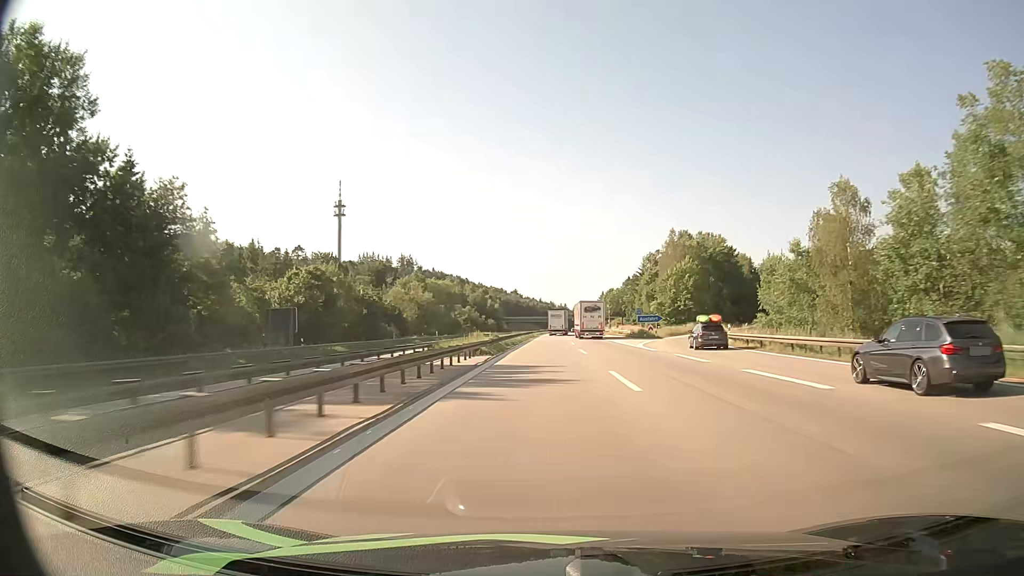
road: motorway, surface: asphalt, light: Day
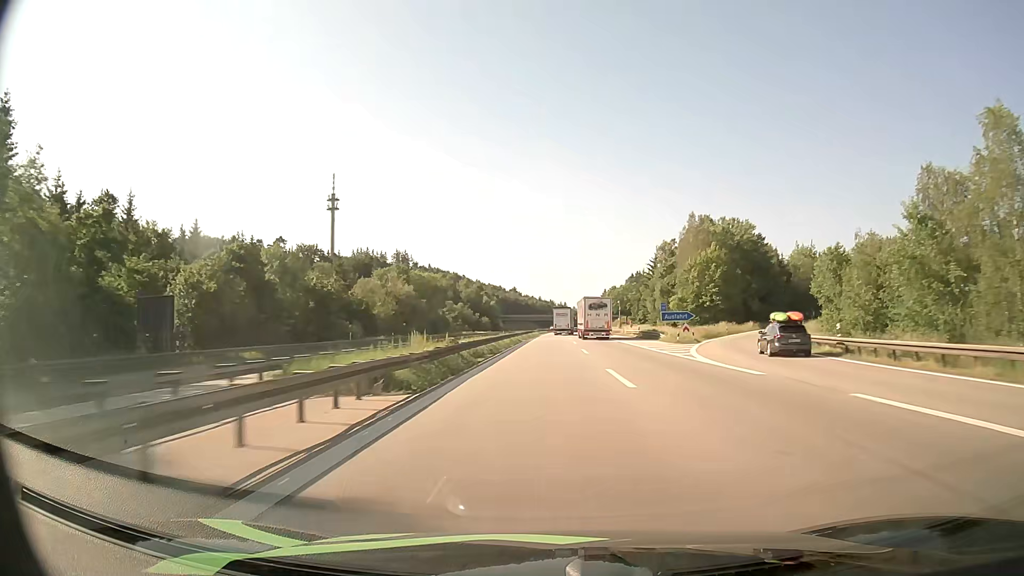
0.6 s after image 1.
(0.0, +18.8) m; 0°
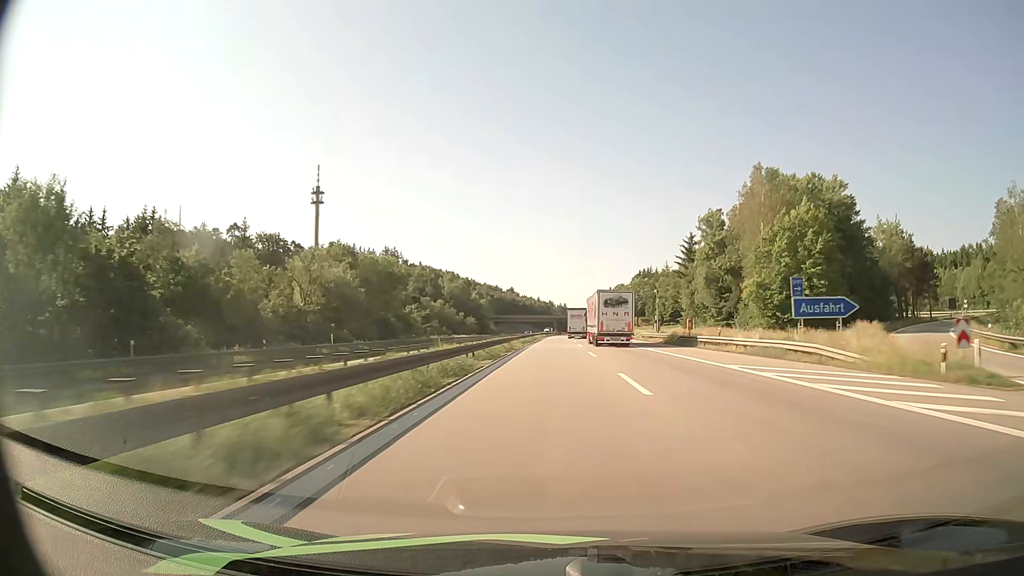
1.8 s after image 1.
(0.0, +37.4) m; 0°
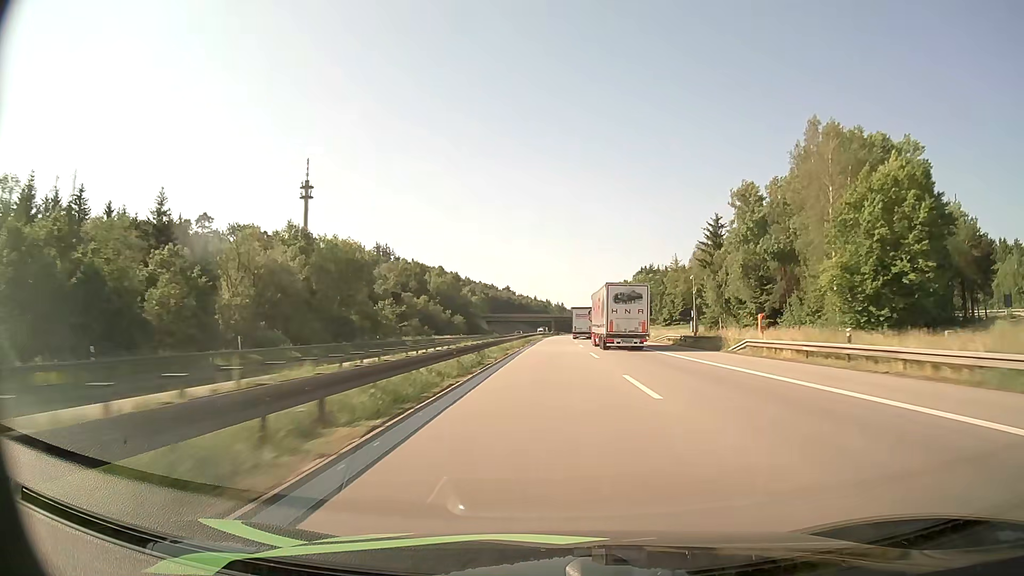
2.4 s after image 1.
(0.0, +18.7) m; 0°
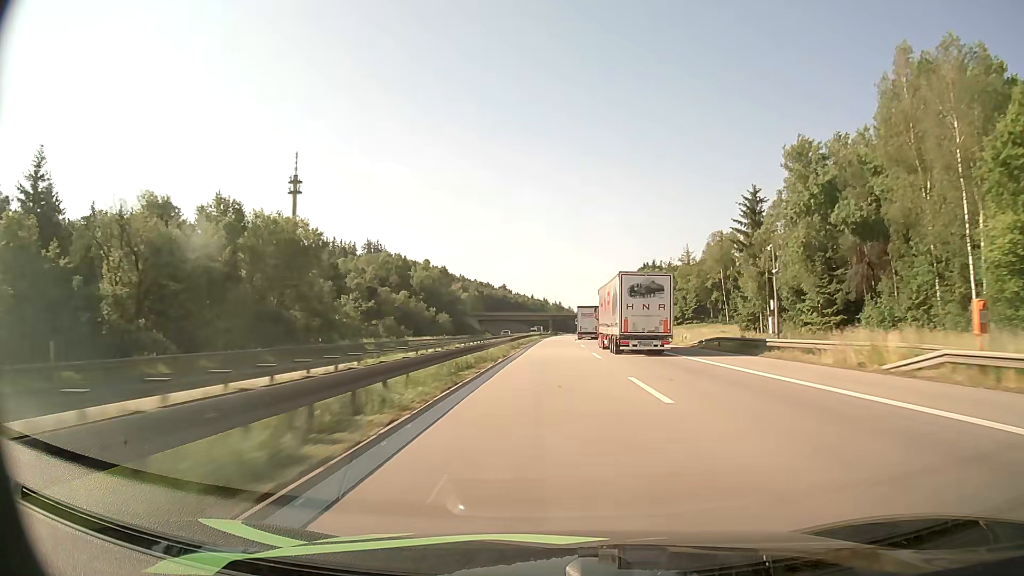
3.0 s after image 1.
(0.0, +18.7) m; 0°
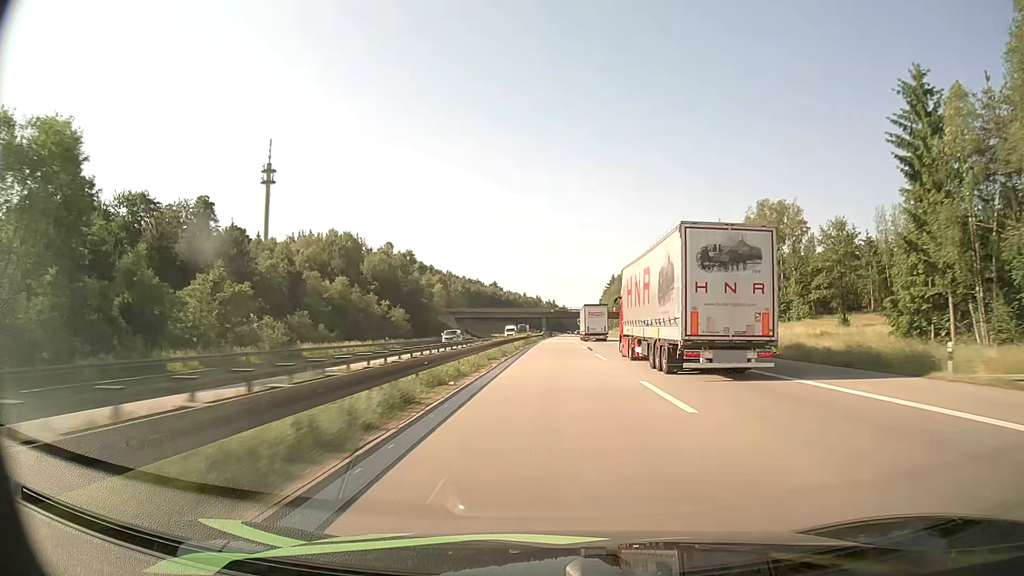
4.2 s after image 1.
(+0.2, +37.6) m; +1°
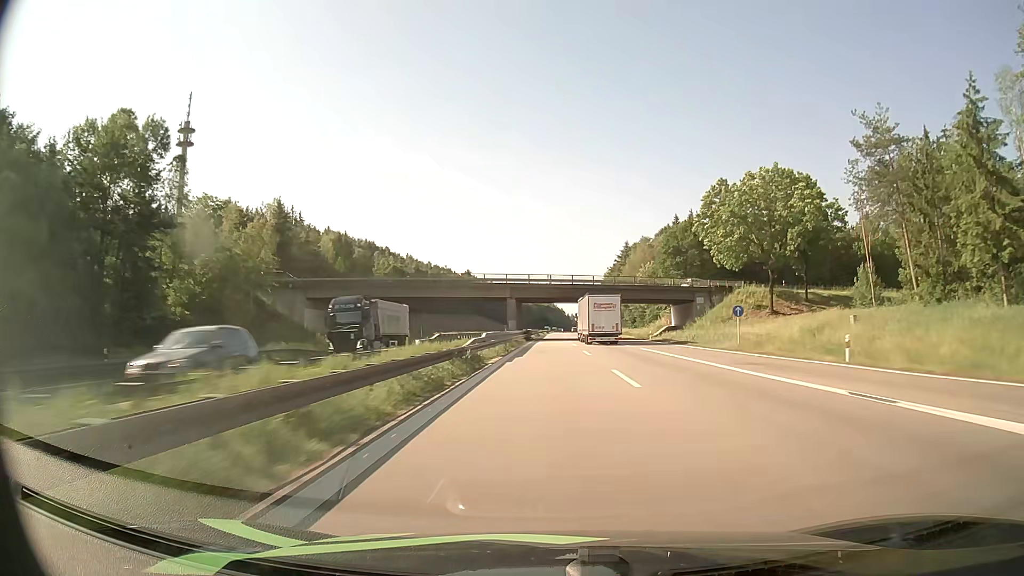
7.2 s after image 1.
(+1.1, +95.8) m; +1°
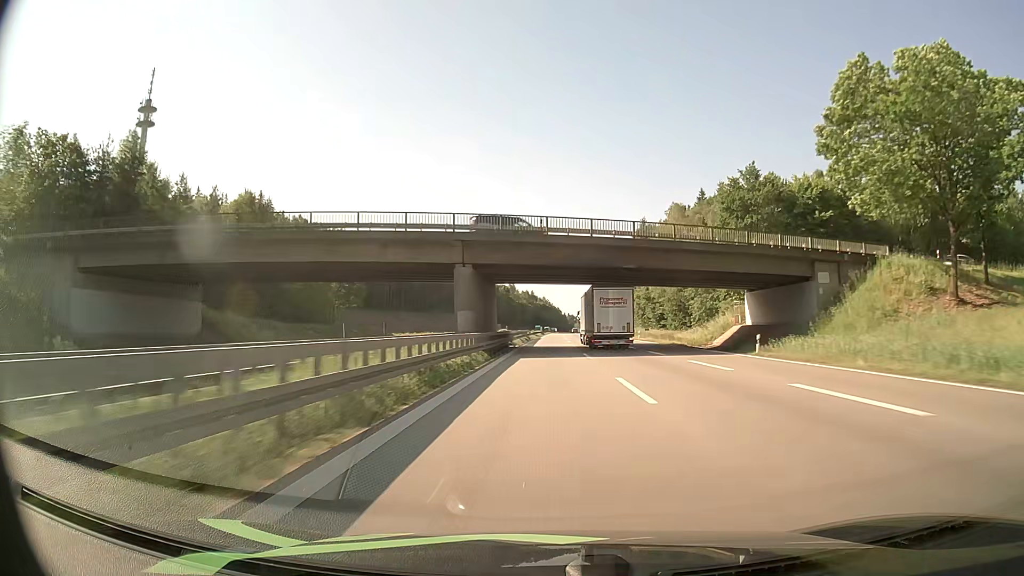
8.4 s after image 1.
(+0.1, +39.3) m; 0°
(0, +10) (0, +20) (0, +30) (0, +40) (0, +50) (0, +60) (0, +70) (0, +80) (+1, +90) (+1, +100) m
